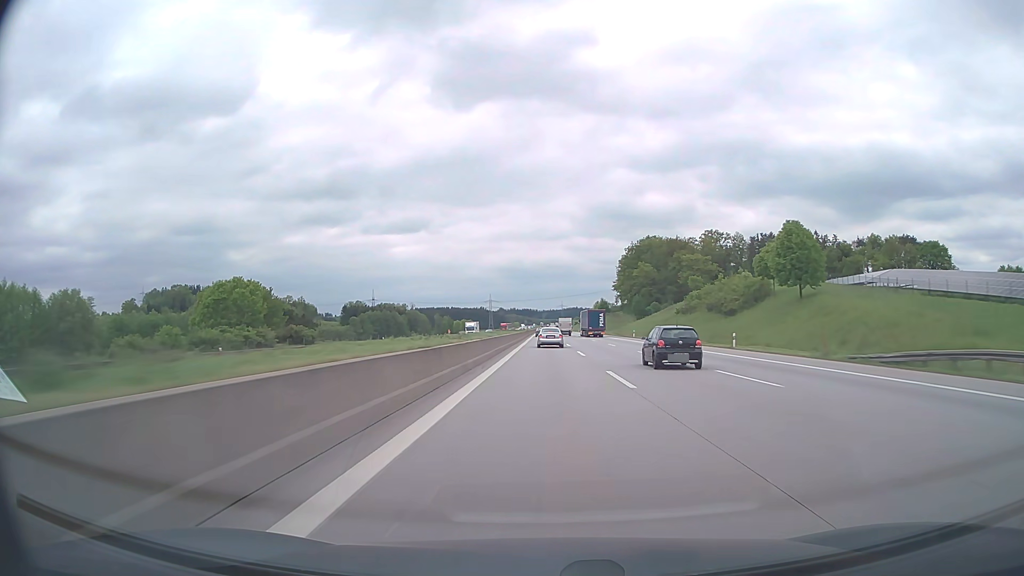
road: motorway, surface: asphalt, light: Day
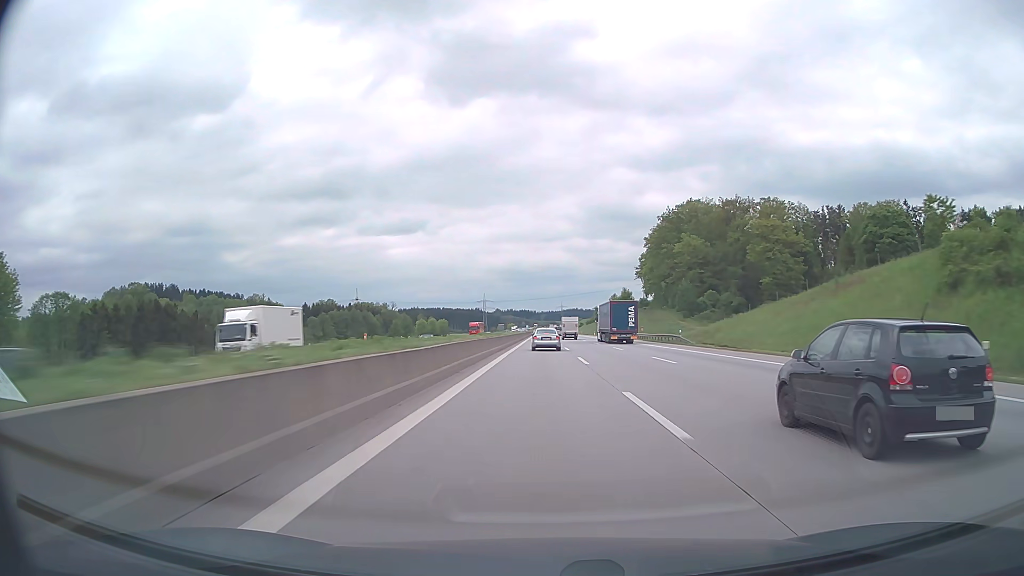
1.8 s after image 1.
(+0.1, +79.0) m; 0°
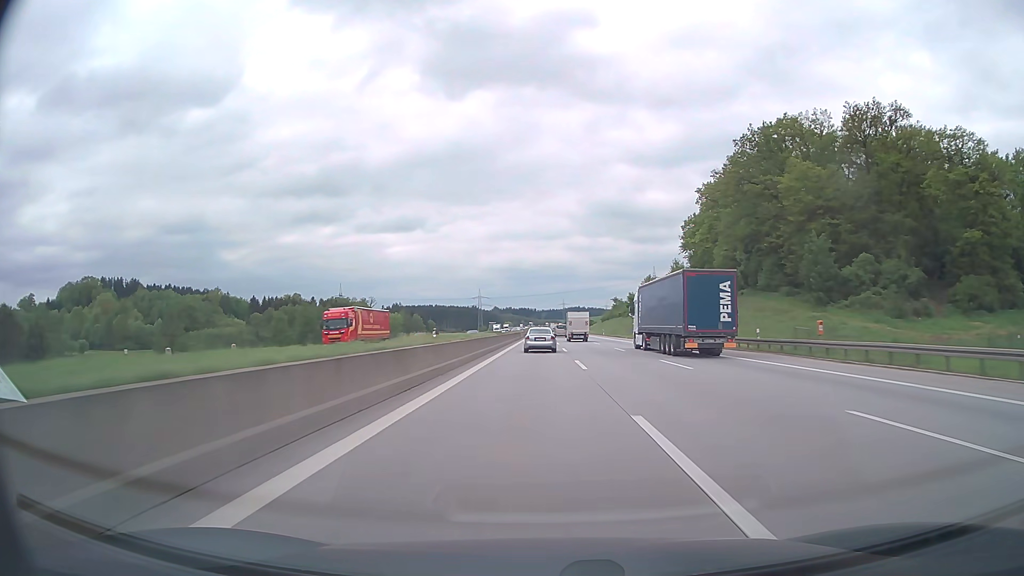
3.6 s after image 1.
(0.0, +75.3) m; 0°
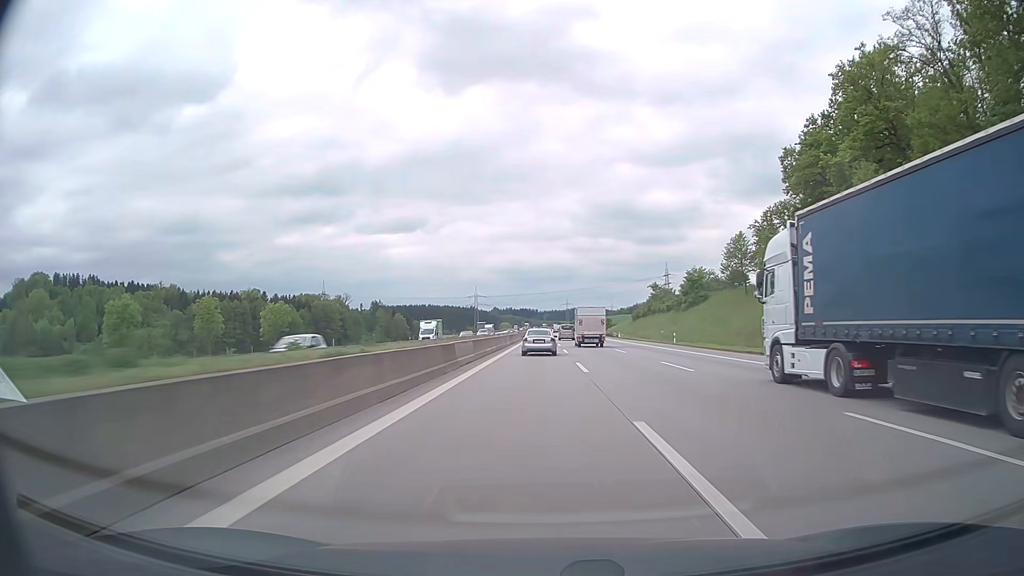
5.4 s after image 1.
(-0.1, +71.9) m; 0°
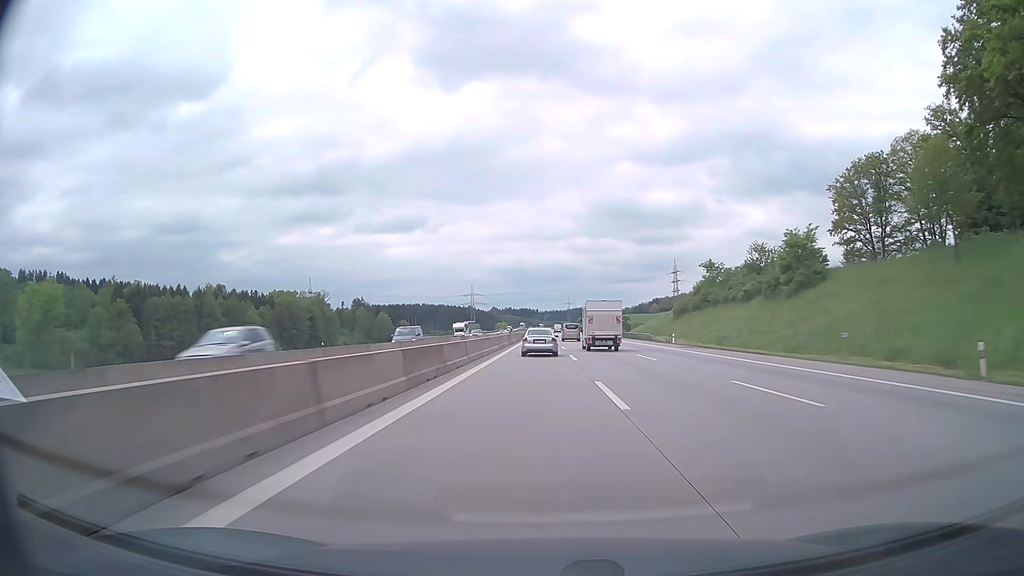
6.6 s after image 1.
(0.0, +46.6) m; 0°
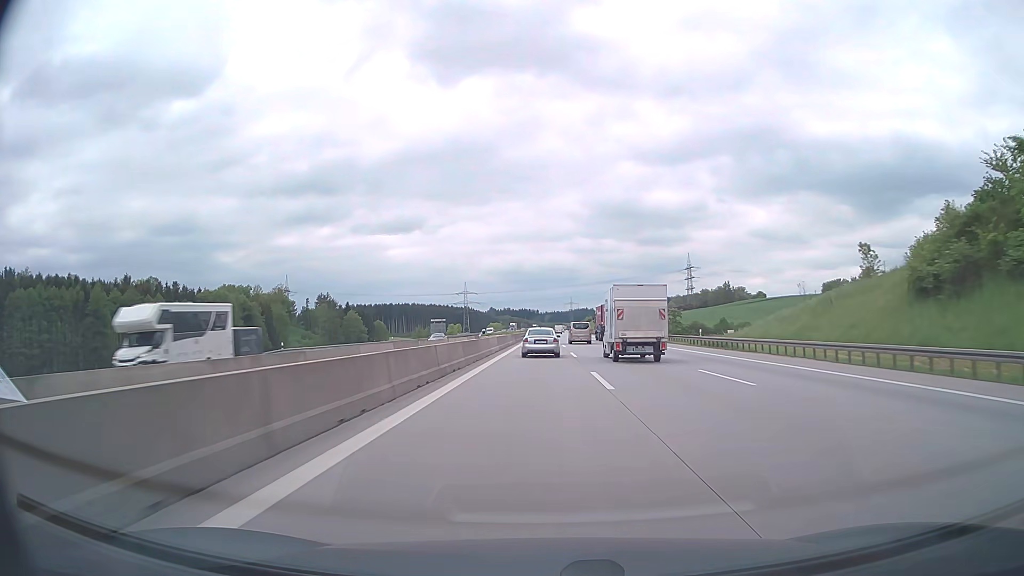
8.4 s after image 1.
(0.0, +67.9) m; 0°
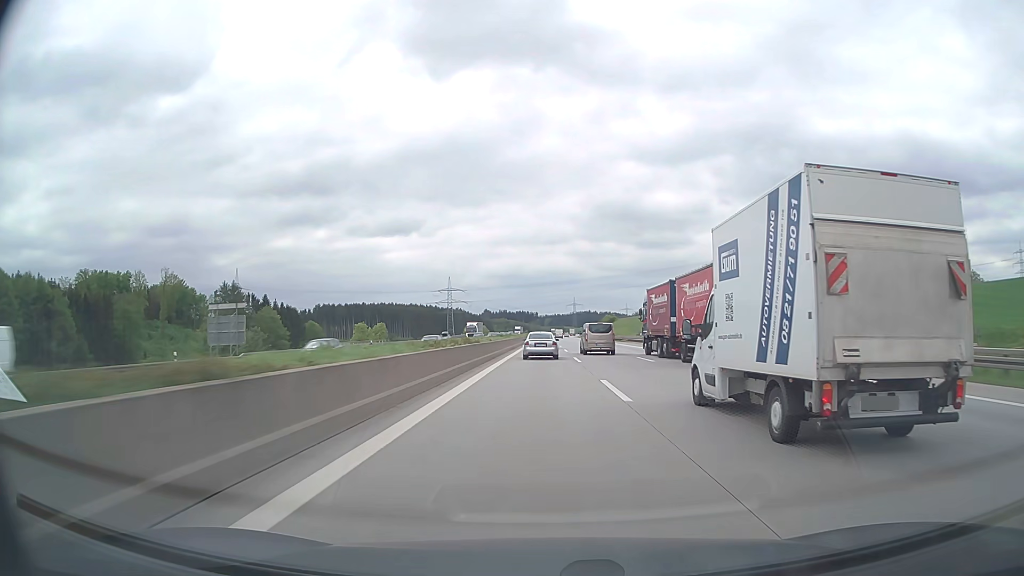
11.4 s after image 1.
(+0.1, +109.8) m; 0°
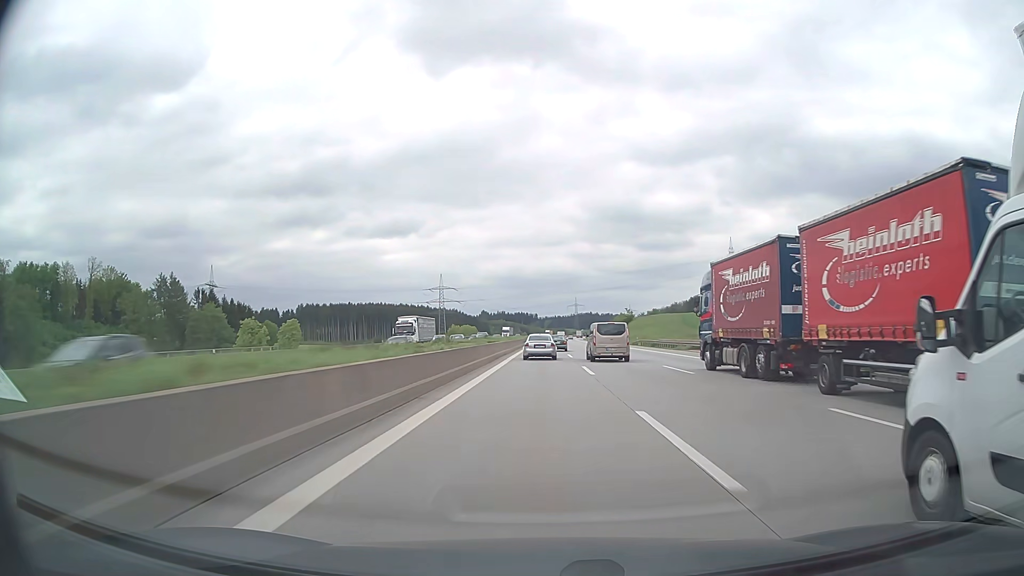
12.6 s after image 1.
(0.0, +44.4) m; 0°
(0, +10) (0, +20) (0, +30) (0, +40) (0, +50) (0, +60) (0, +70) (0, +80) (0, +90) (0, +100) m
